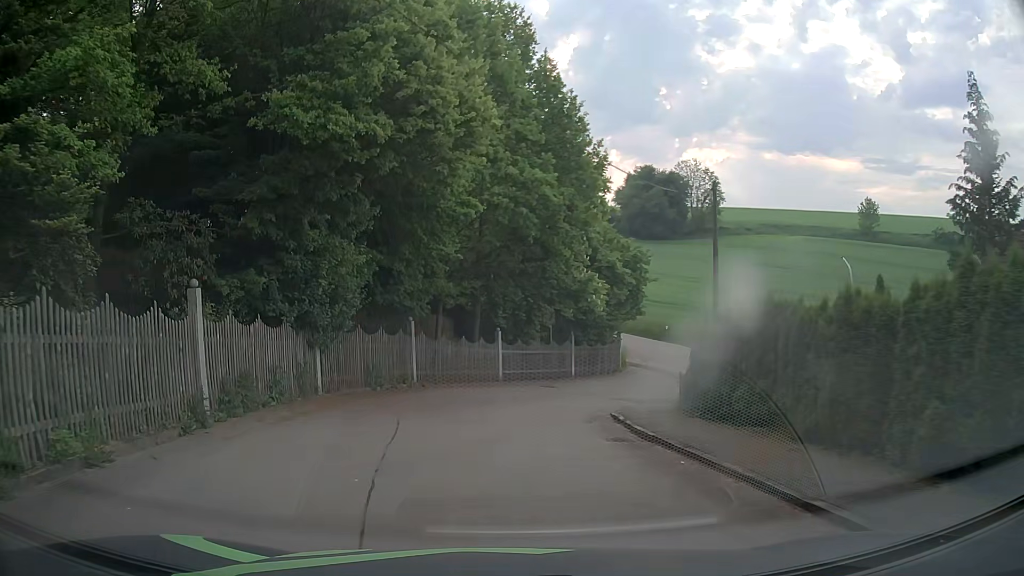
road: residential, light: Day
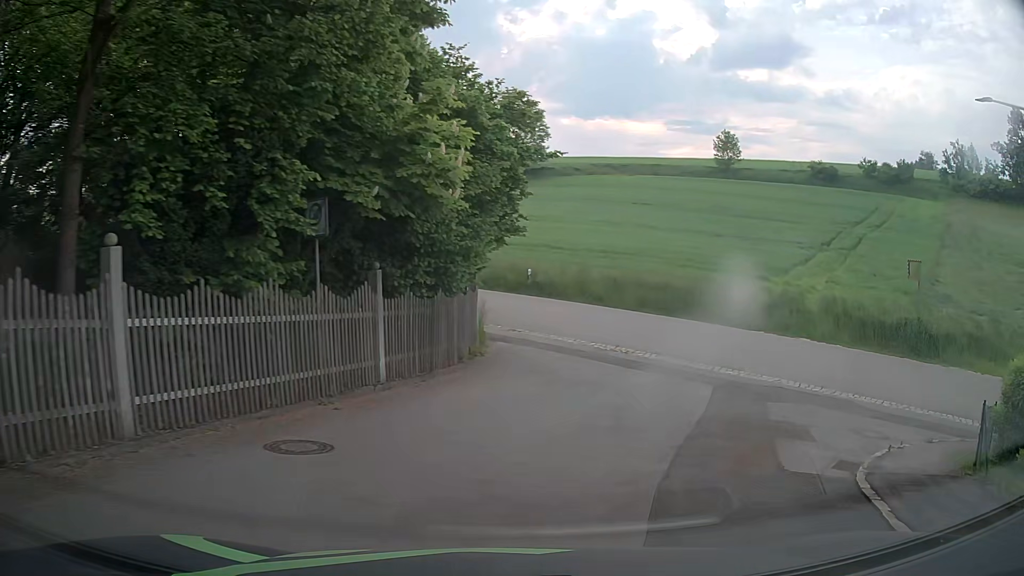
(+1.2, +20.6) m; +17°
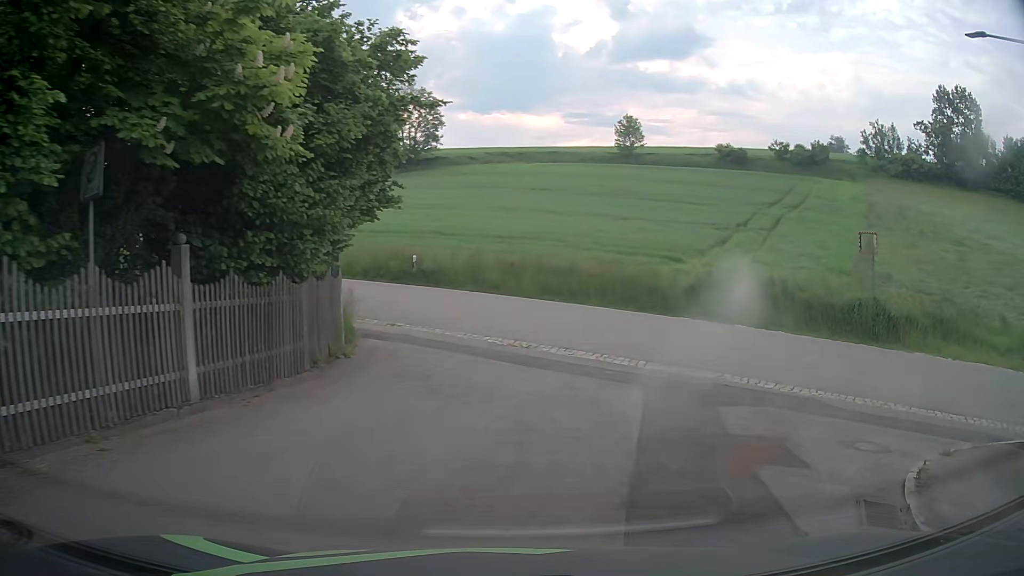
(+0.3, +3.6) m; +9°
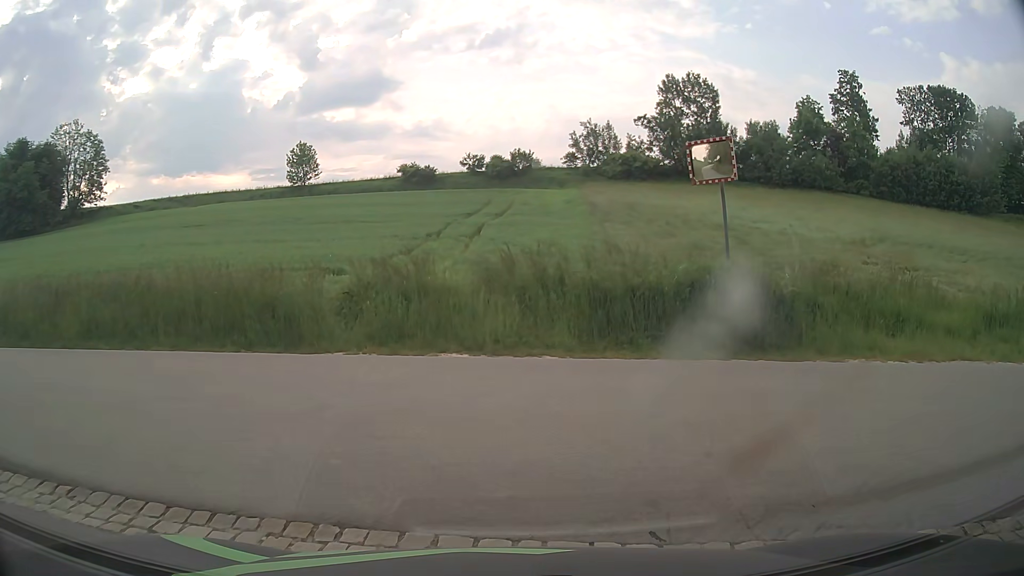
(+2.7, +10.7) m; +26°
